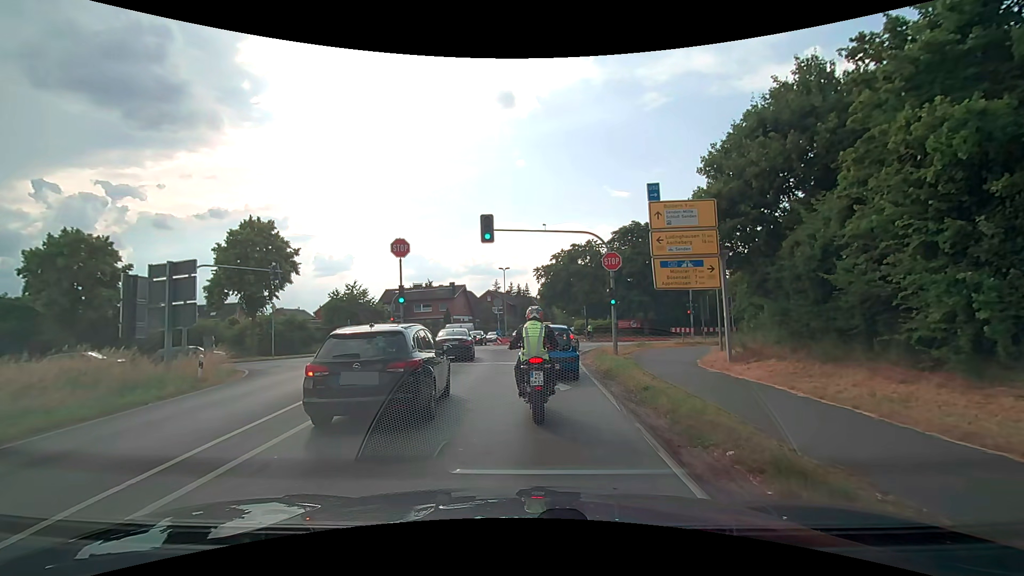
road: secondary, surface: asphalt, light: Day
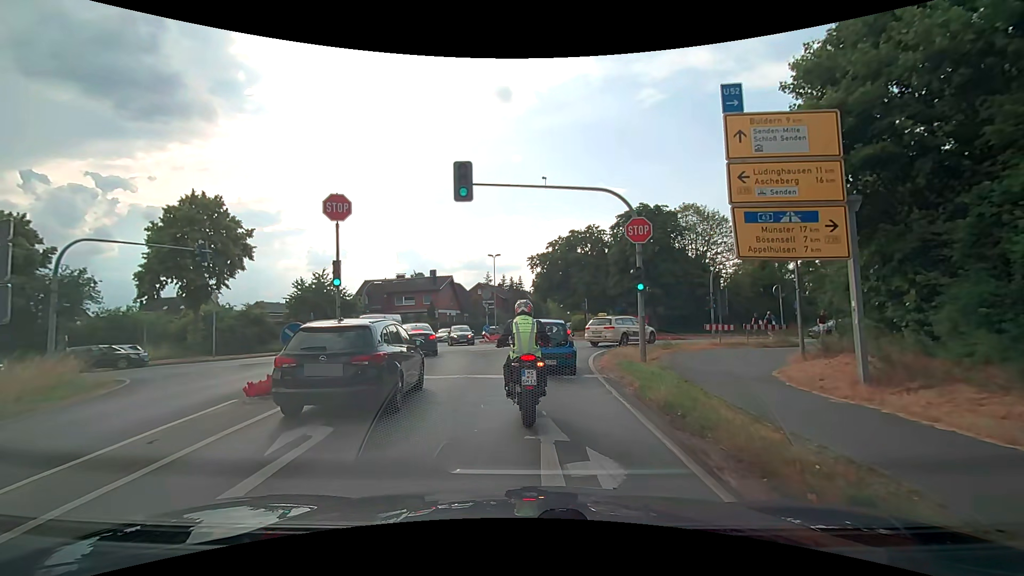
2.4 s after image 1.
(+0.1, +7.1) m; 0°
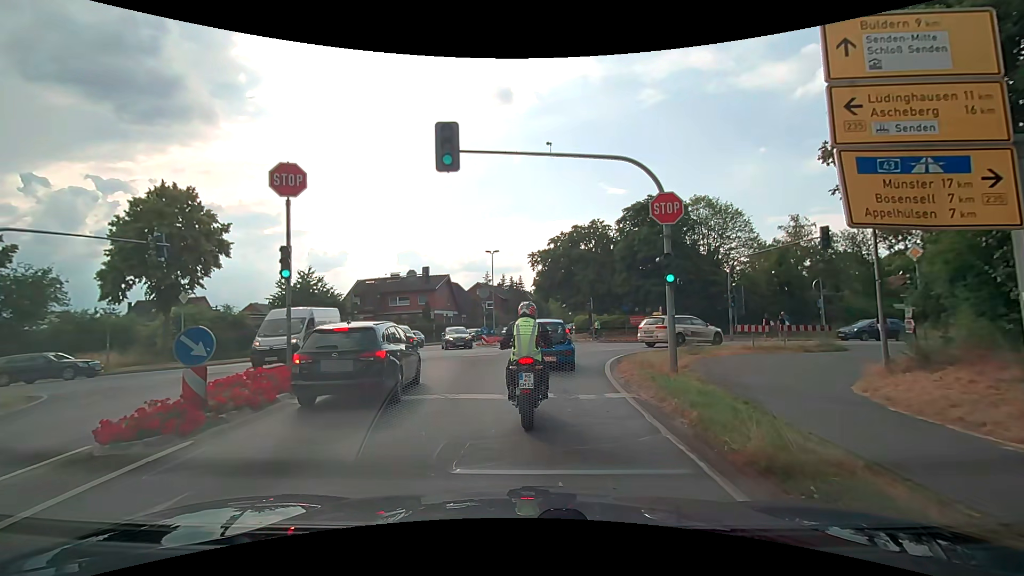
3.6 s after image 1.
(0.0, +3.4) m; +1°
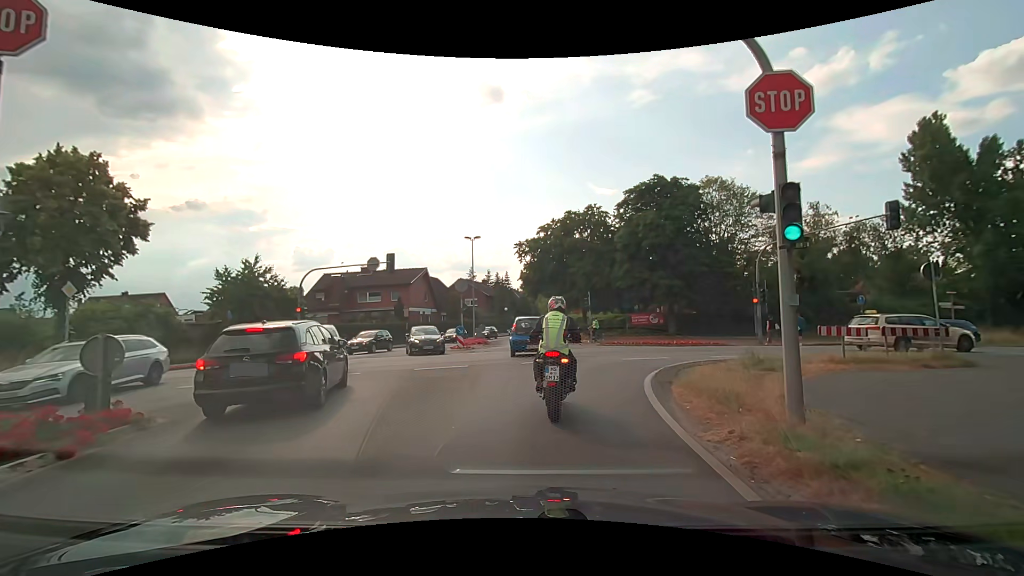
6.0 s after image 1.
(0.0, +6.9) m; +1°
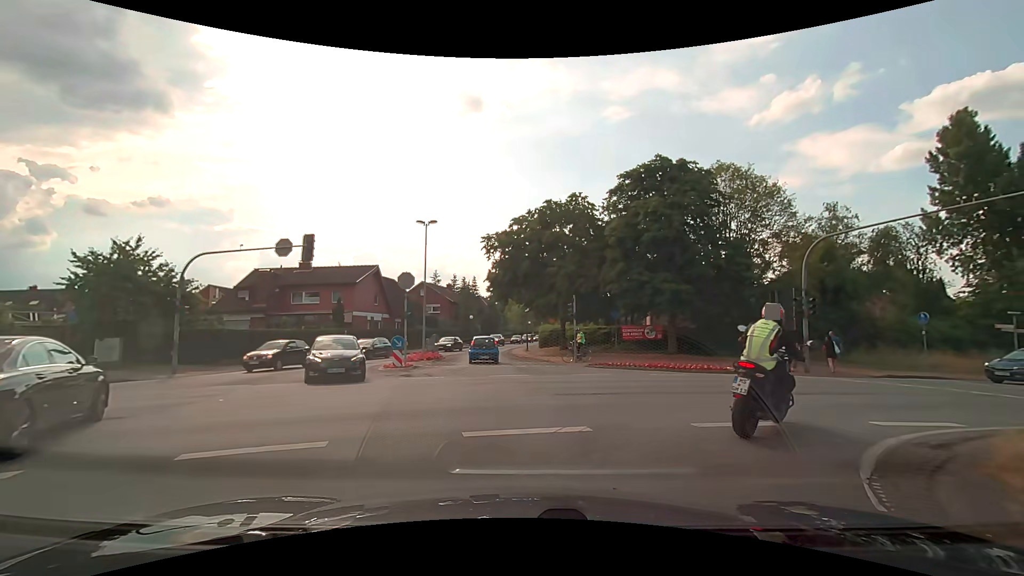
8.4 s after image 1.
(0.0, +8.8) m; +2°
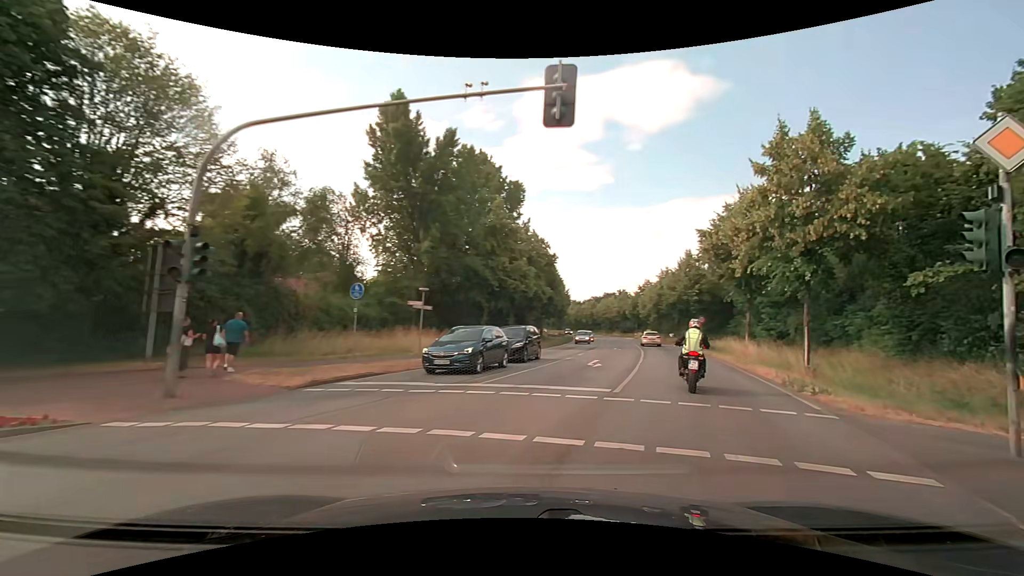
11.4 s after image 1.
(+5.4, +12.2) m; +57°
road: primary
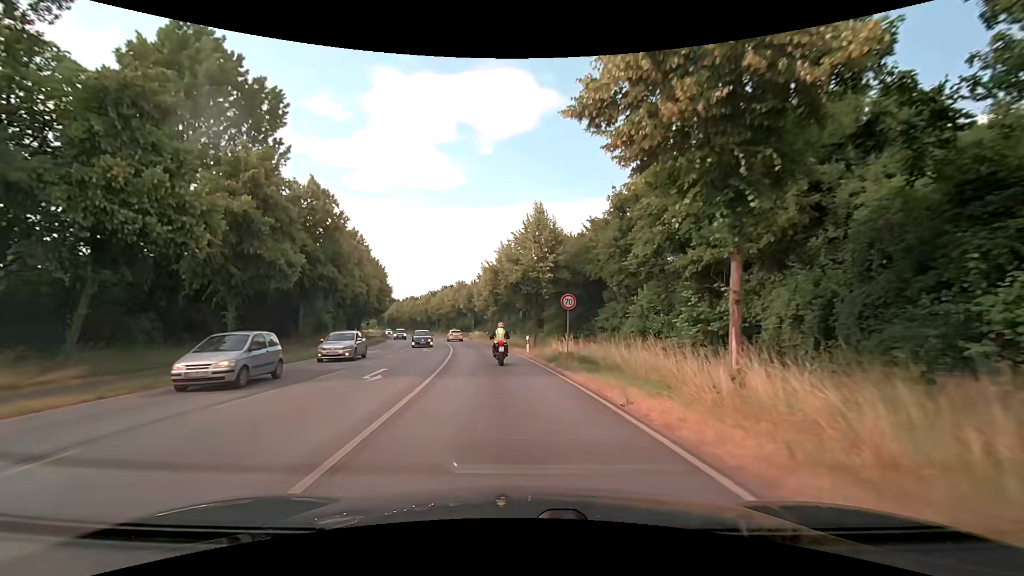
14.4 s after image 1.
(+7.8, +24.3) m; +20°
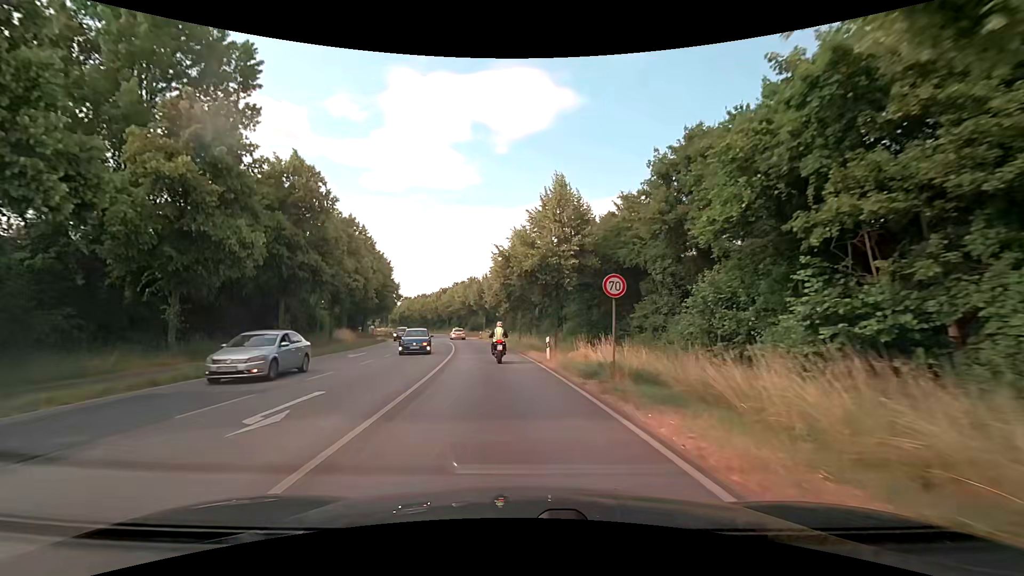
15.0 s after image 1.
(-0.1, +7.3) m; -2°
(0, +10) (-1, +20) (-2, +30) (-4, +40) (-5, +50) (-7, +60) (-9, +69) (-11, +79) (-13, +89) (-16, +98) m
